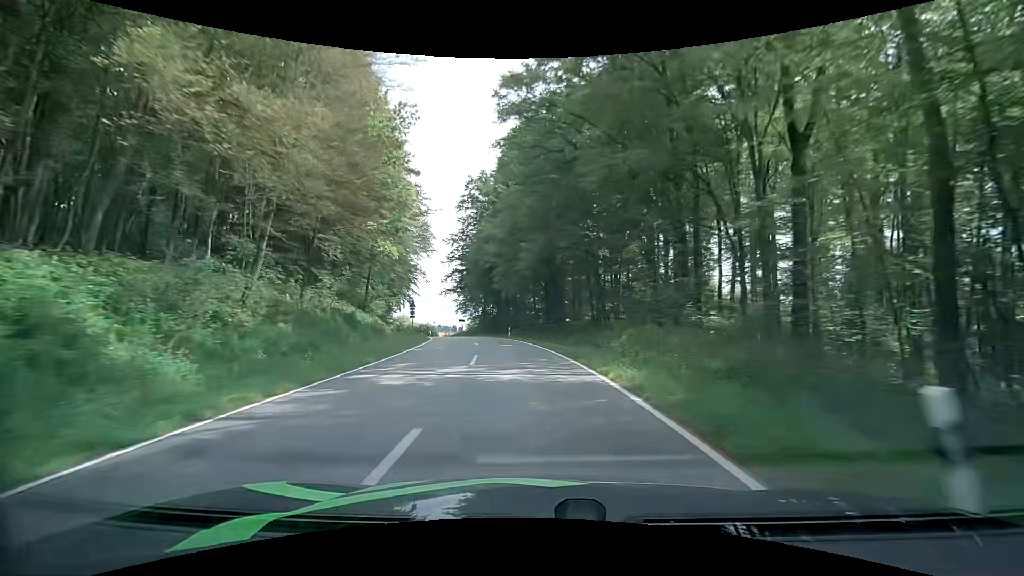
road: tertiary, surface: asphalt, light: Day
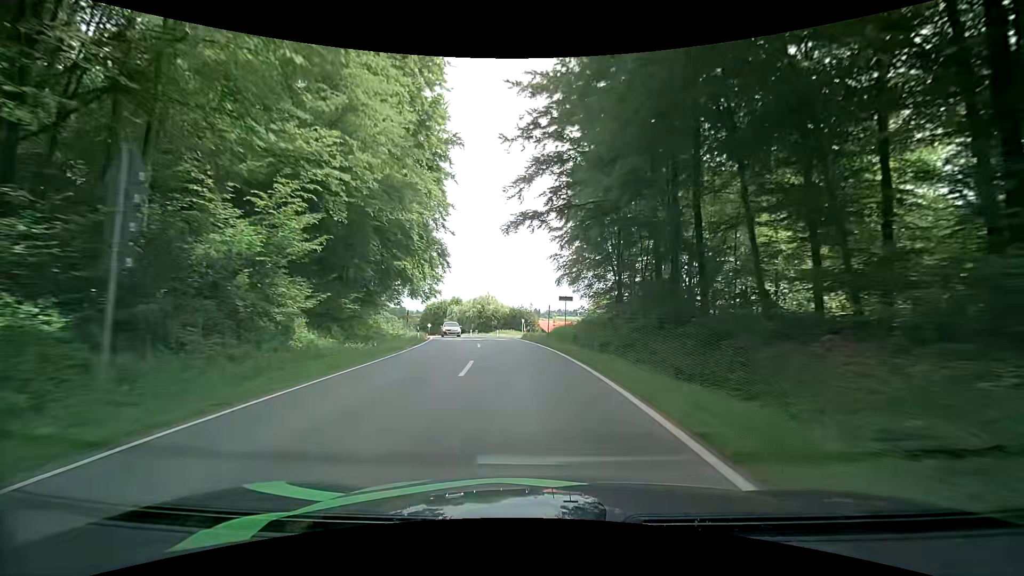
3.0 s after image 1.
(-6.9, +53.1) m; -13°
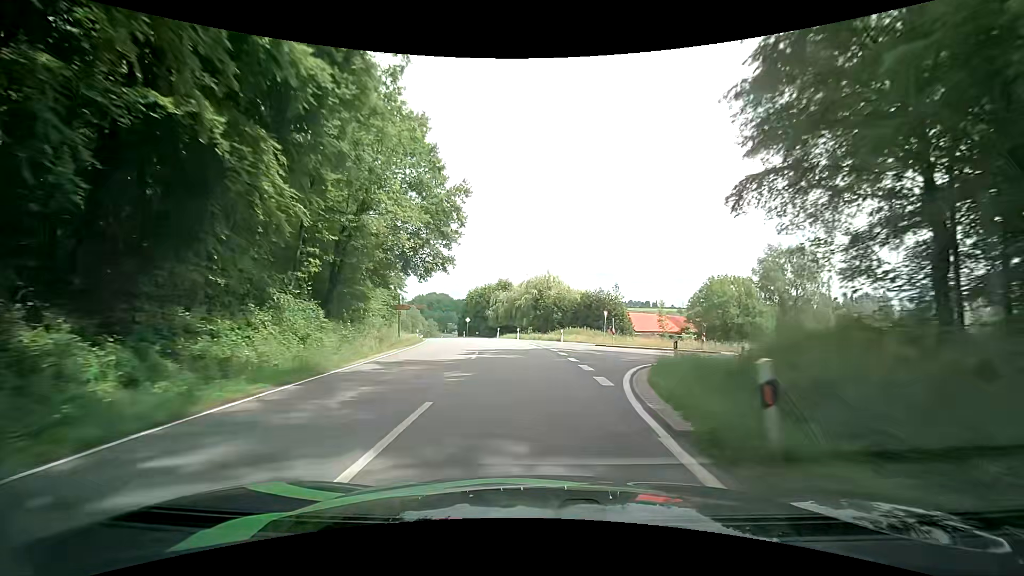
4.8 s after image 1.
(-2.6, +31.7) m; -8°
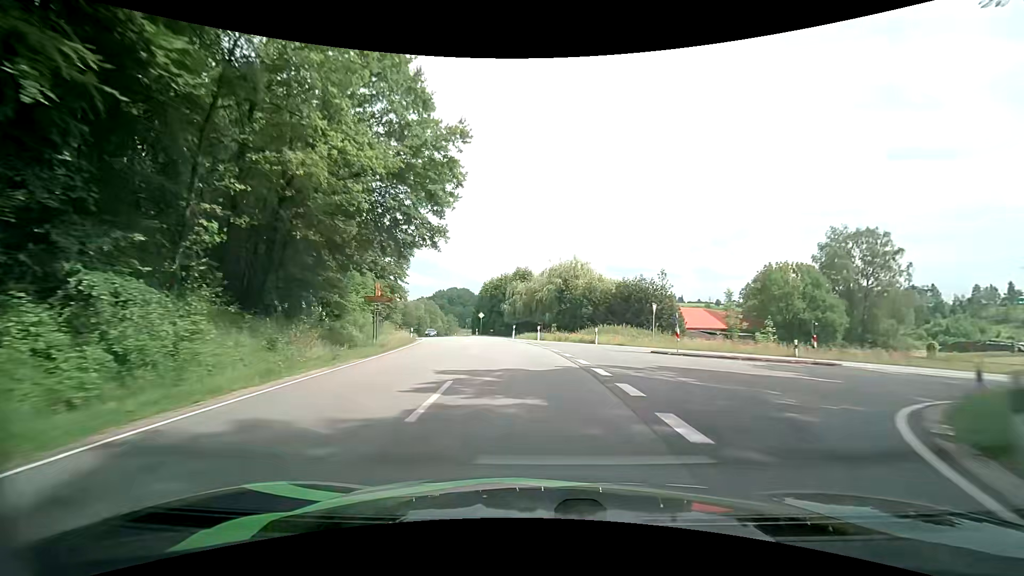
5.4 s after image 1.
(-0.4, +10.7) m; -3°
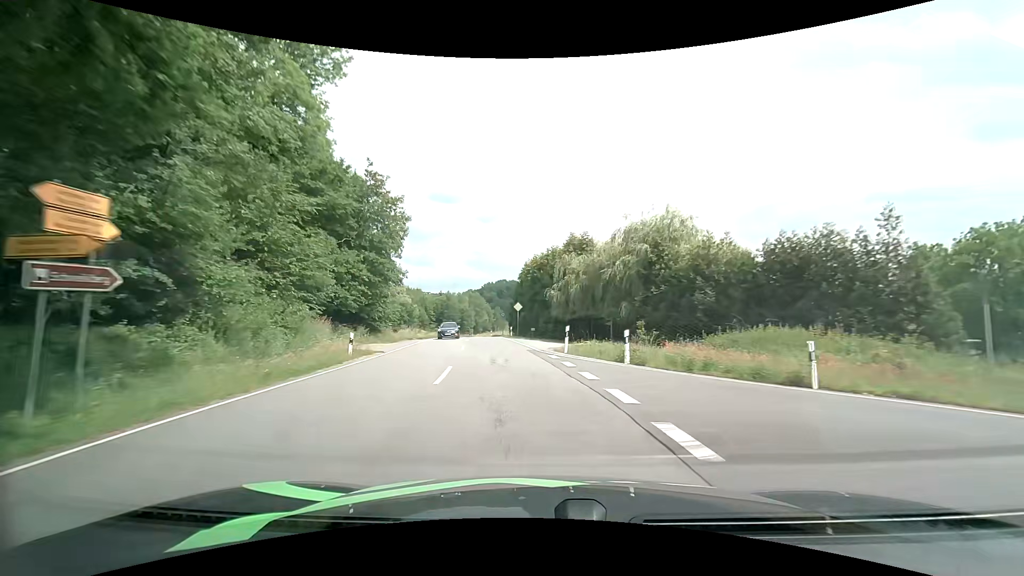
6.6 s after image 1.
(-1.2, +21.5) m; -6°
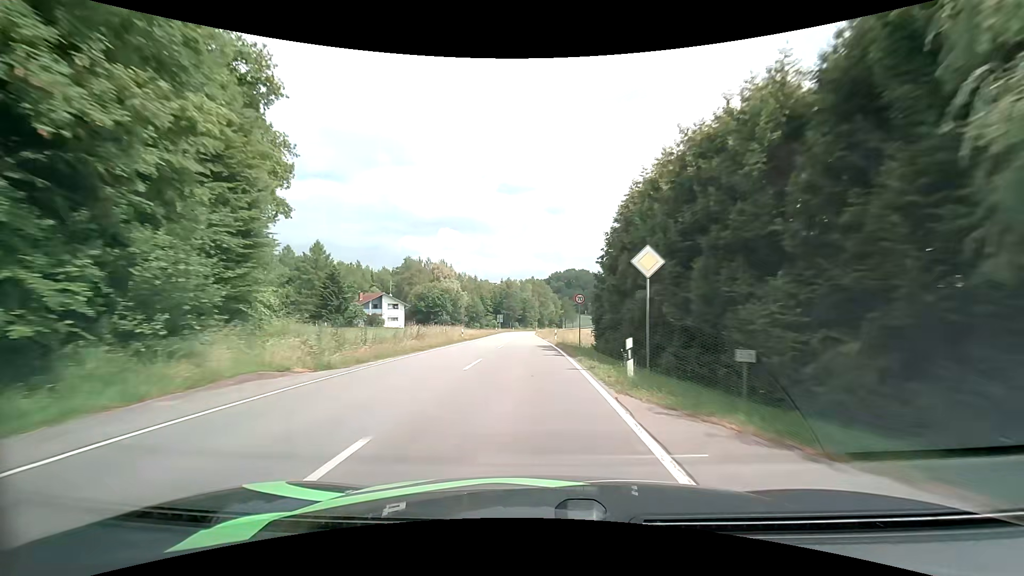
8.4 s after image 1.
(-2.9, +33.3) m; -8°
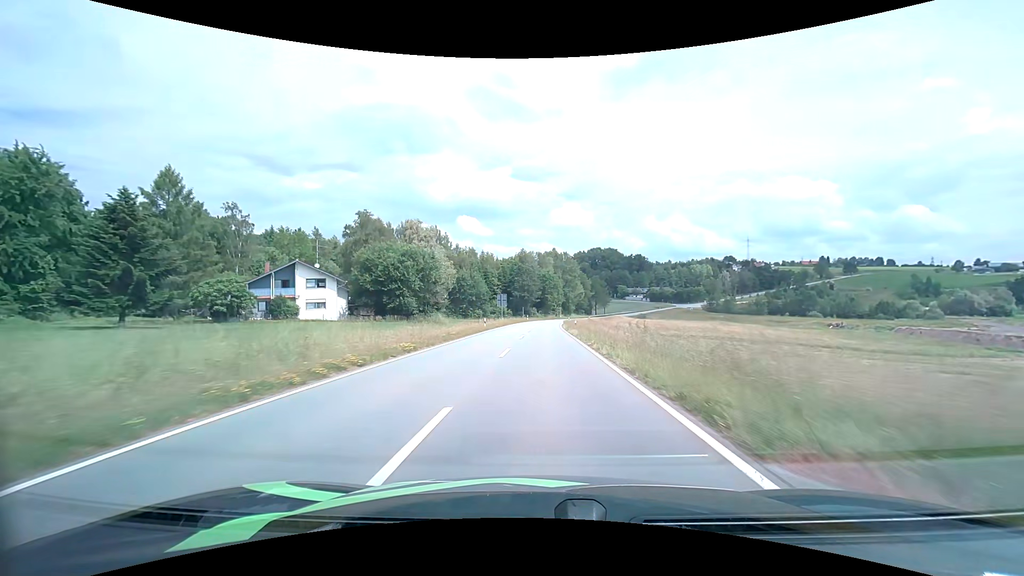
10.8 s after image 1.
(-1.3, +48.3) m; -2°
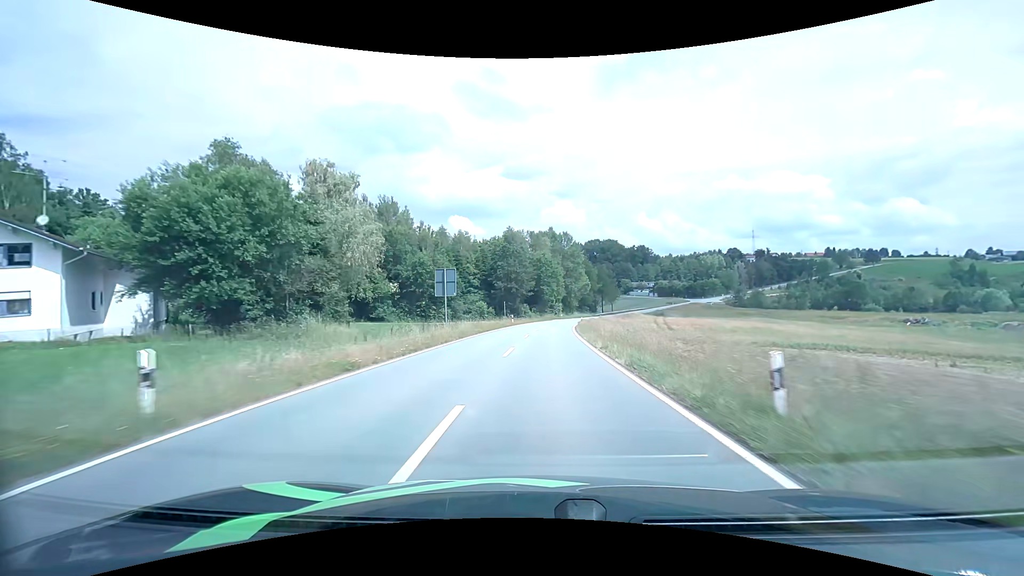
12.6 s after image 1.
(+0.2, +37.3) m; +1°
